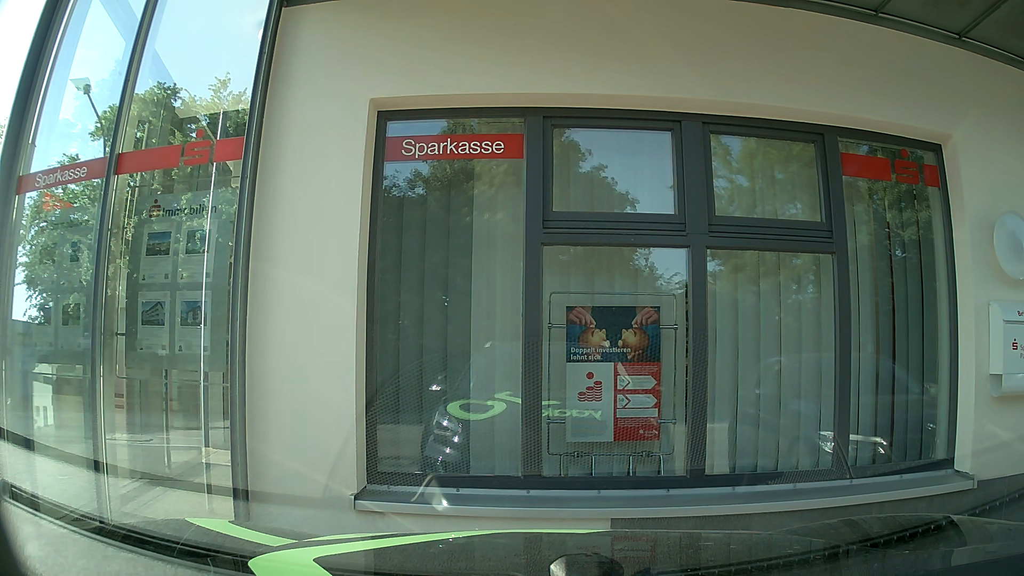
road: unclassified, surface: asphalt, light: Day
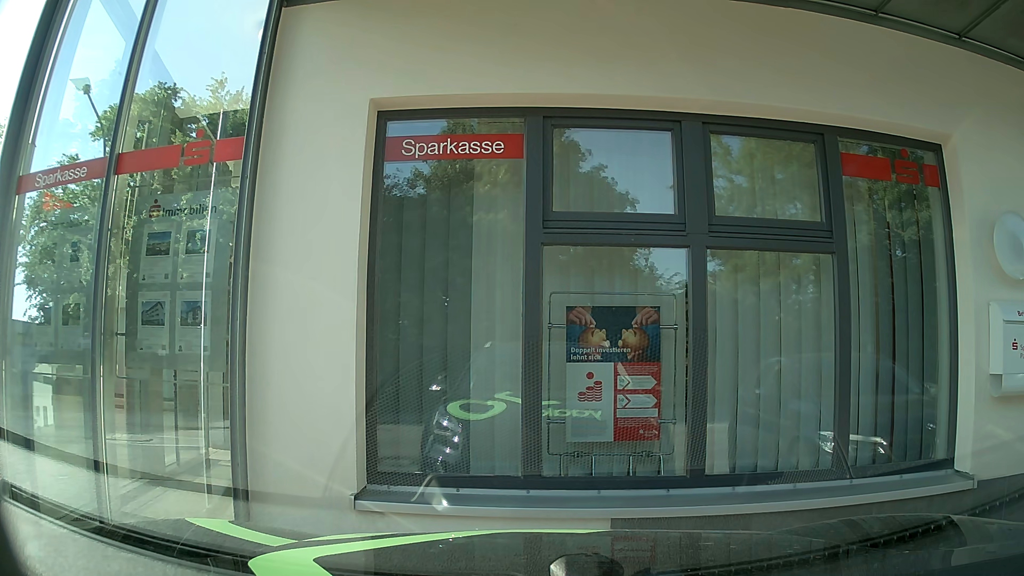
(0.0, 0.0) m; 0°
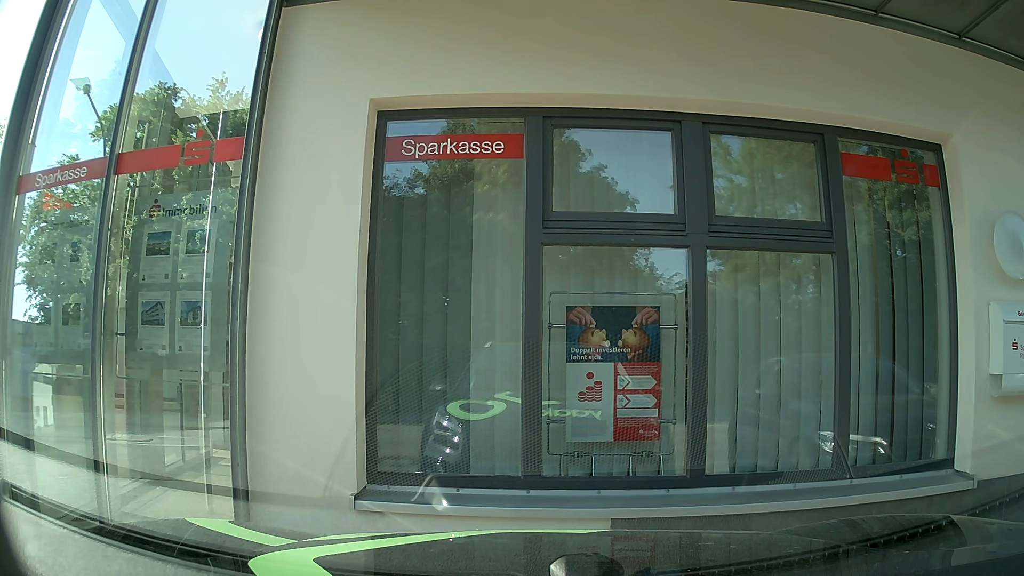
(0.0, 0.0) m; 0°
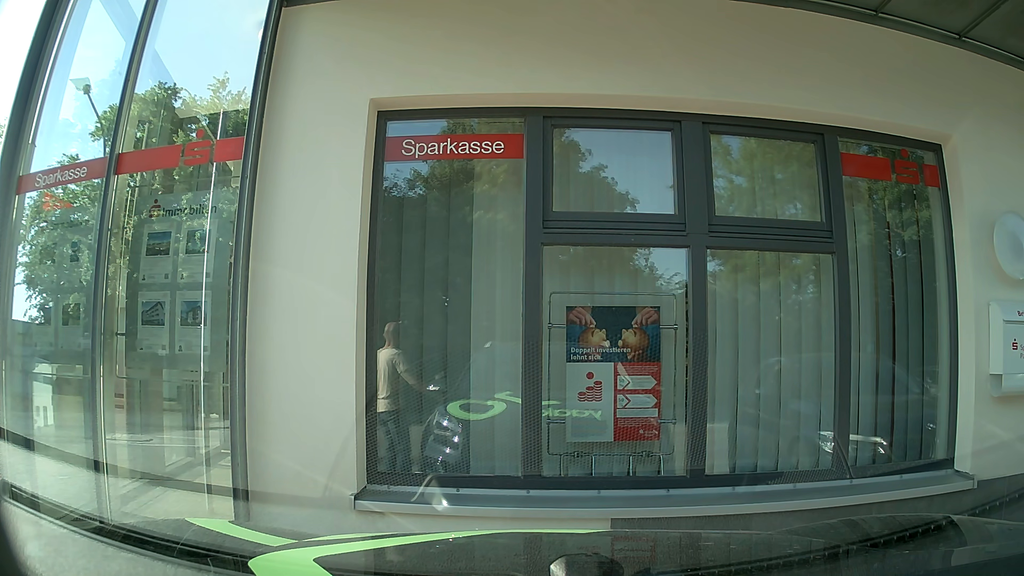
(0.0, 0.0) m; 0°
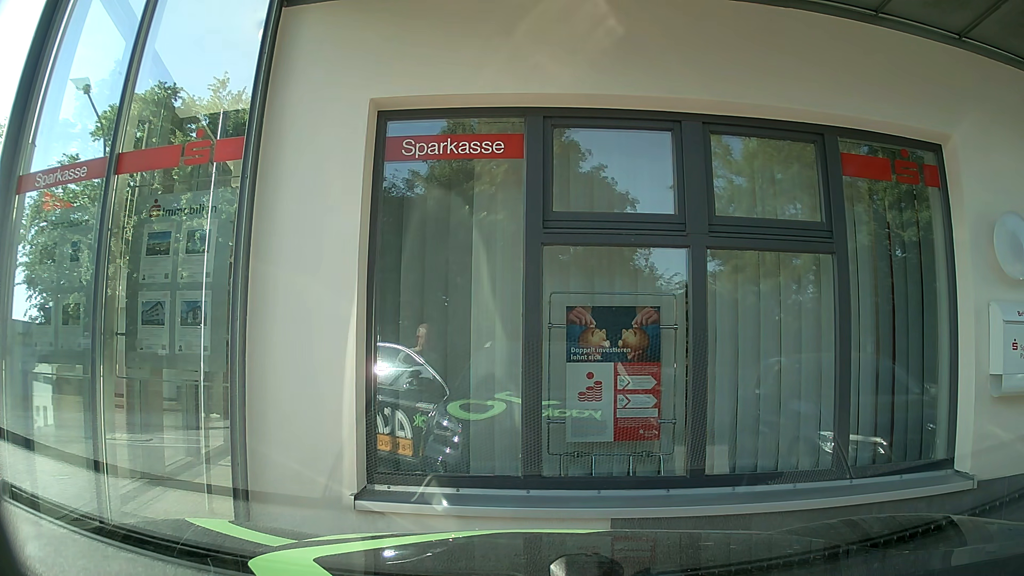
(0.0, 0.0) m; 0°
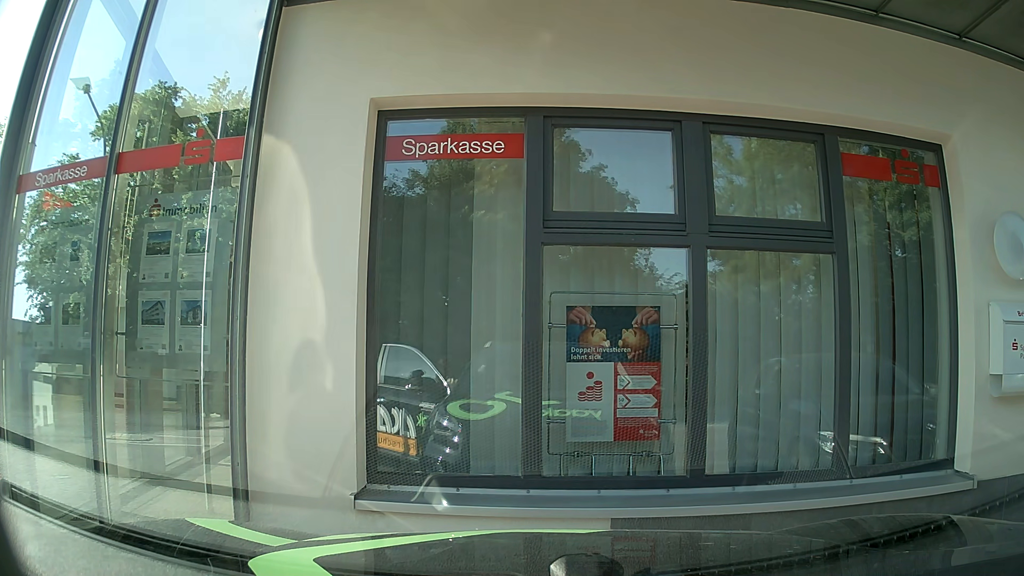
(0.0, 0.0) m; 0°
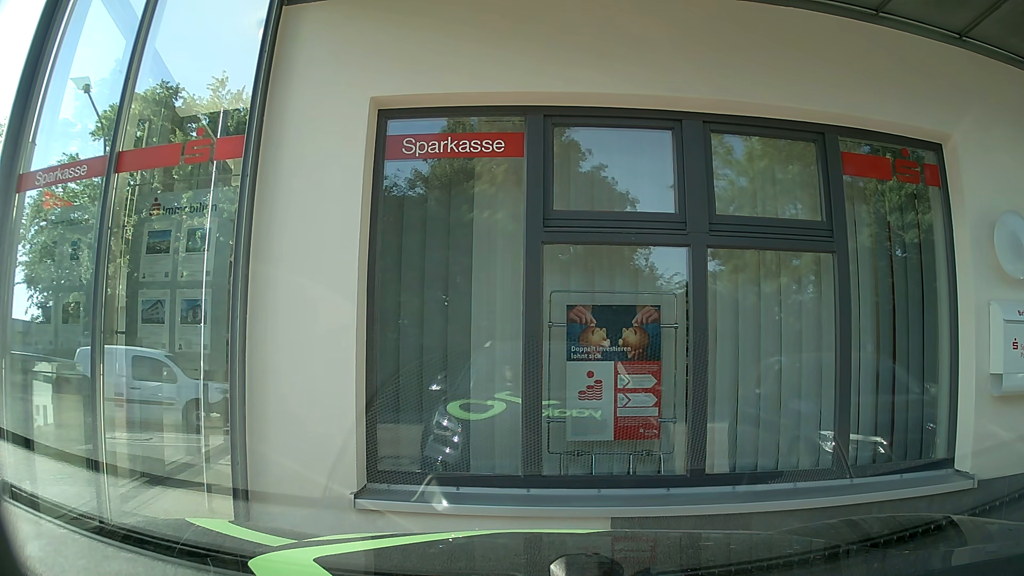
(0.0, 0.0) m; 0°
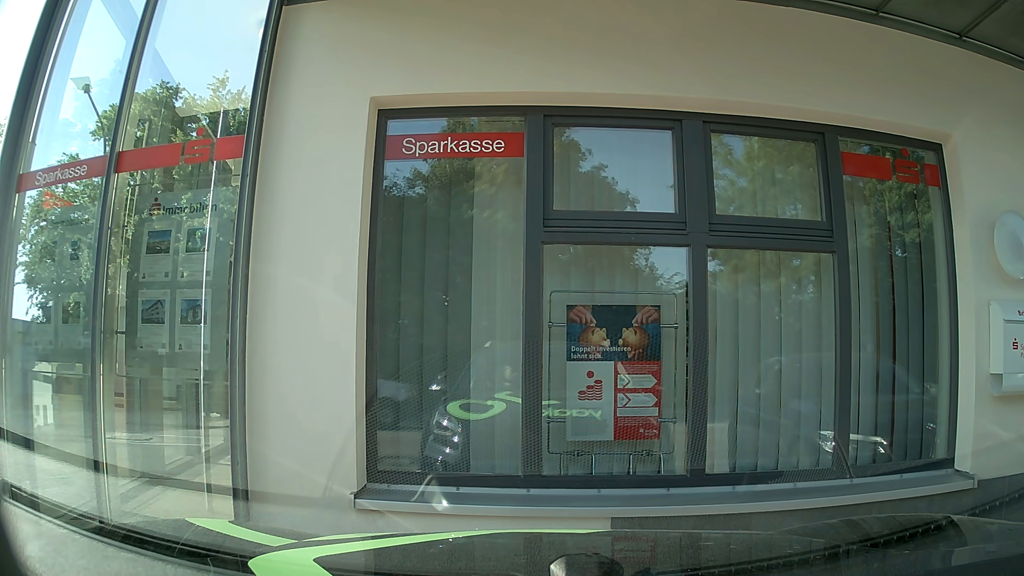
(0.0, 0.0) m; 0°
